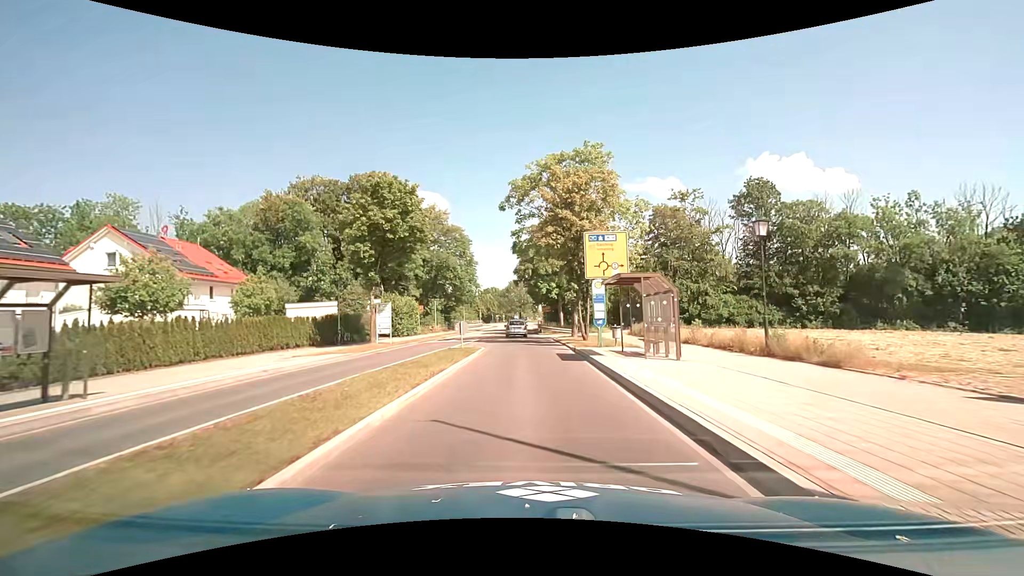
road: secondary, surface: asphalt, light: Day
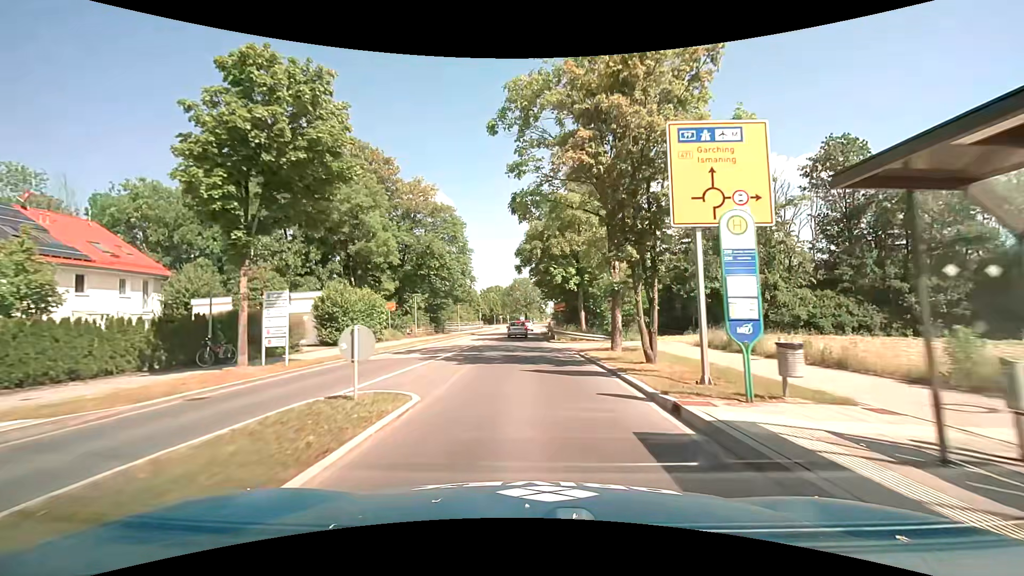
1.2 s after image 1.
(-0.1, +14.0) m; -1°
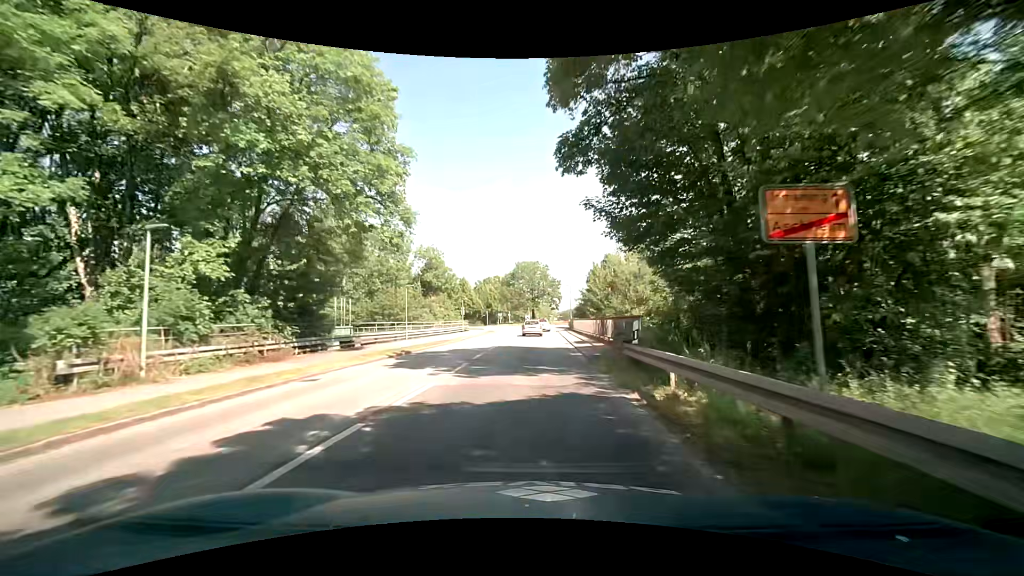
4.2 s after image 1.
(-0.7, +35.0) m; -1°
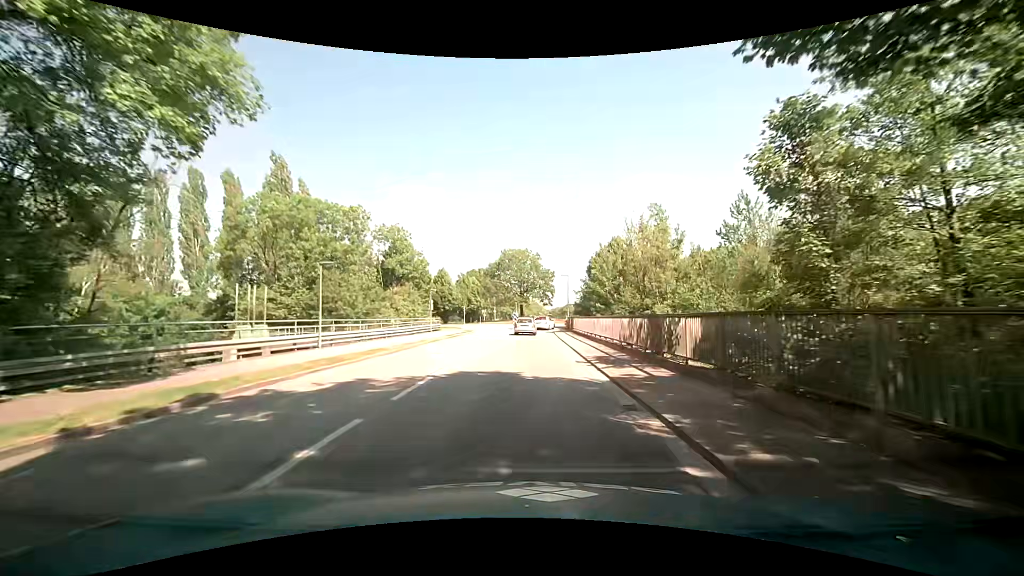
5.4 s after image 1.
(+0.2, +13.5) m; +2°
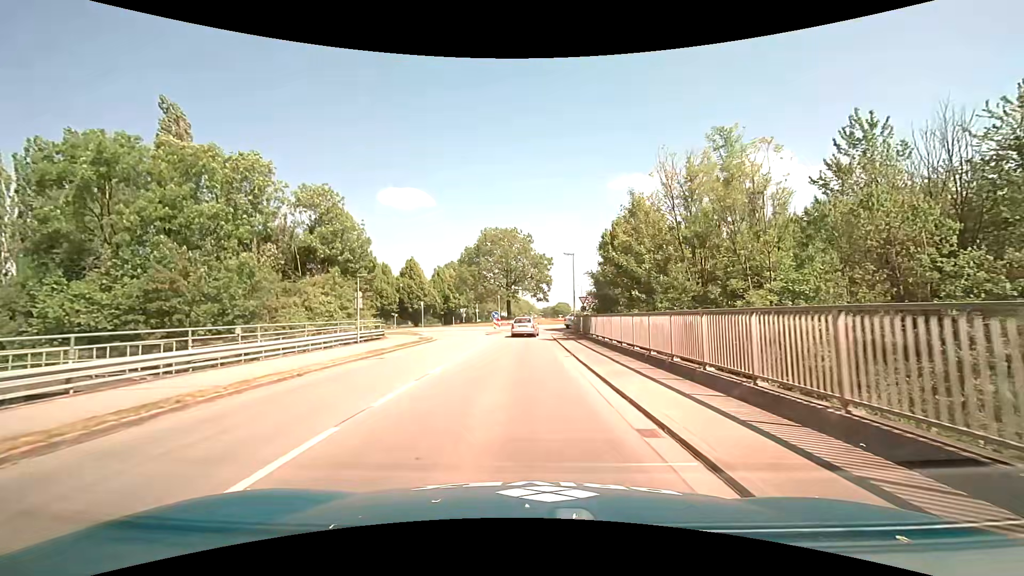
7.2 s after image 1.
(+0.2, +18.0) m; +1°
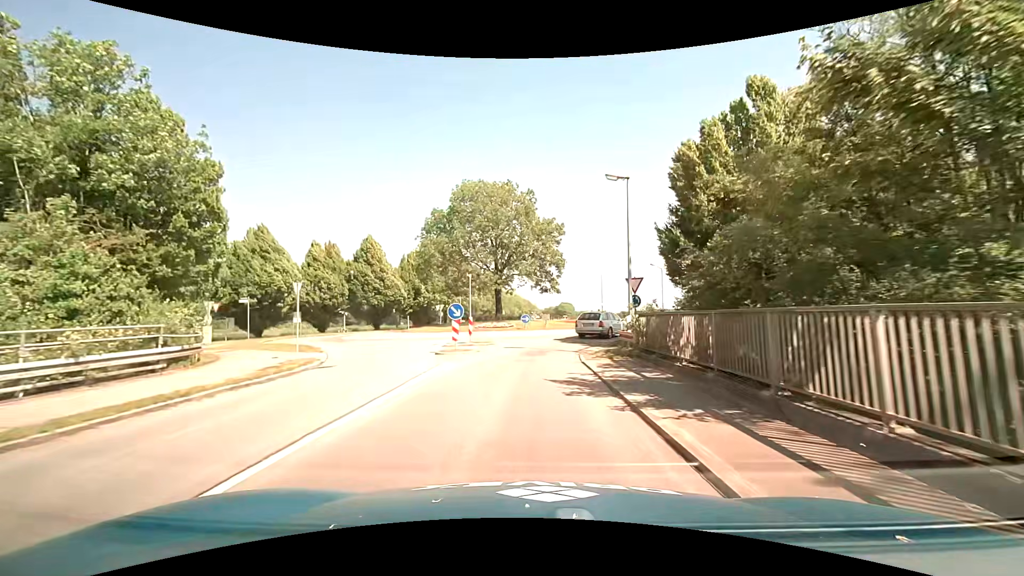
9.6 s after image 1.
(-0.1, +21.1) m; -1°
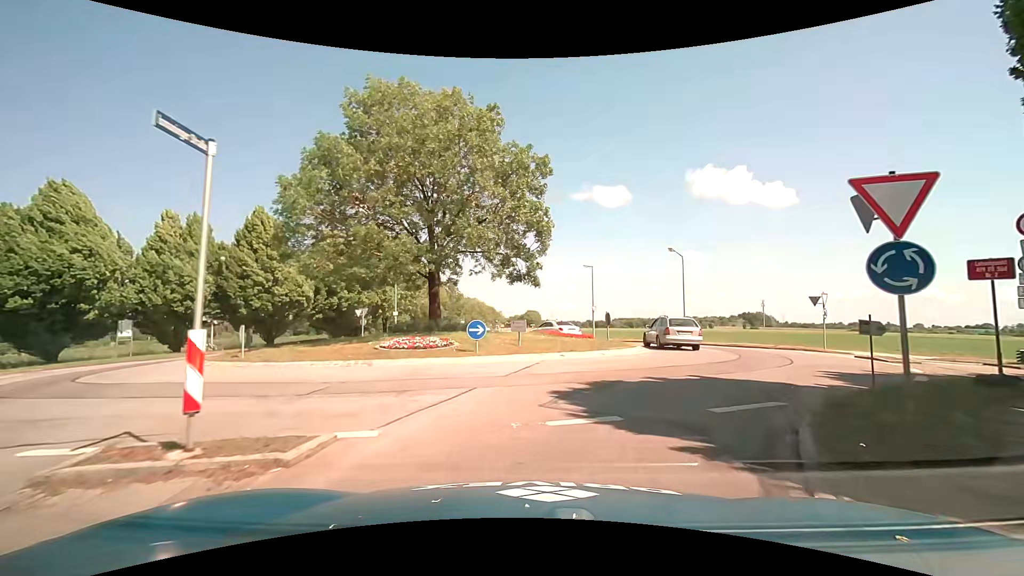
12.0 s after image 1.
(+0.2, +17.0) m; +3°
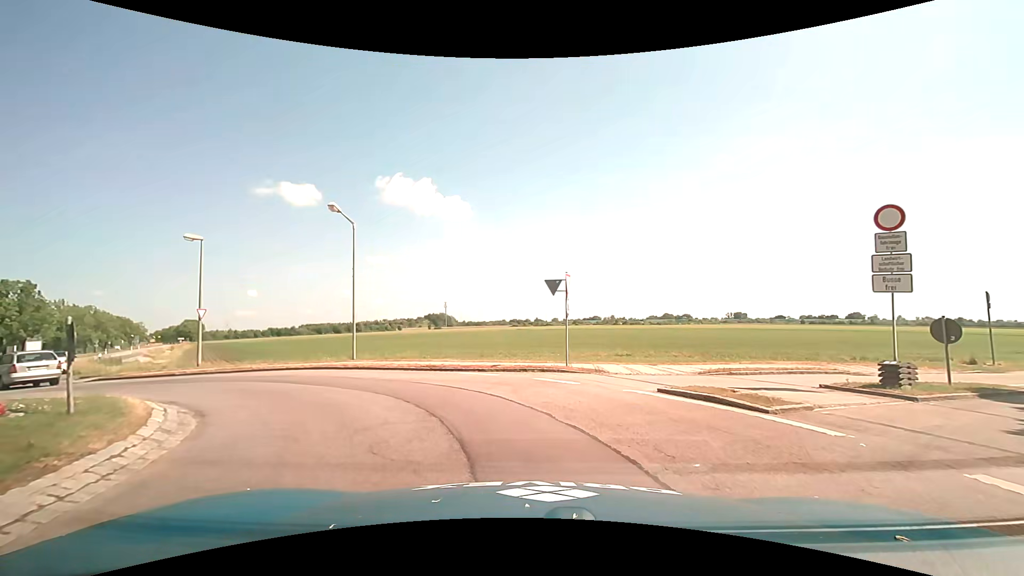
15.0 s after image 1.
(+4.4, +14.0) m; +35°
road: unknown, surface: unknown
(-1, +10) (-7, +18) (-17, +20) (-25, +25) (-32, +33) (-37, +41) (-43, +49) (-49, +58) (-54, +66) (-59, +74) m
